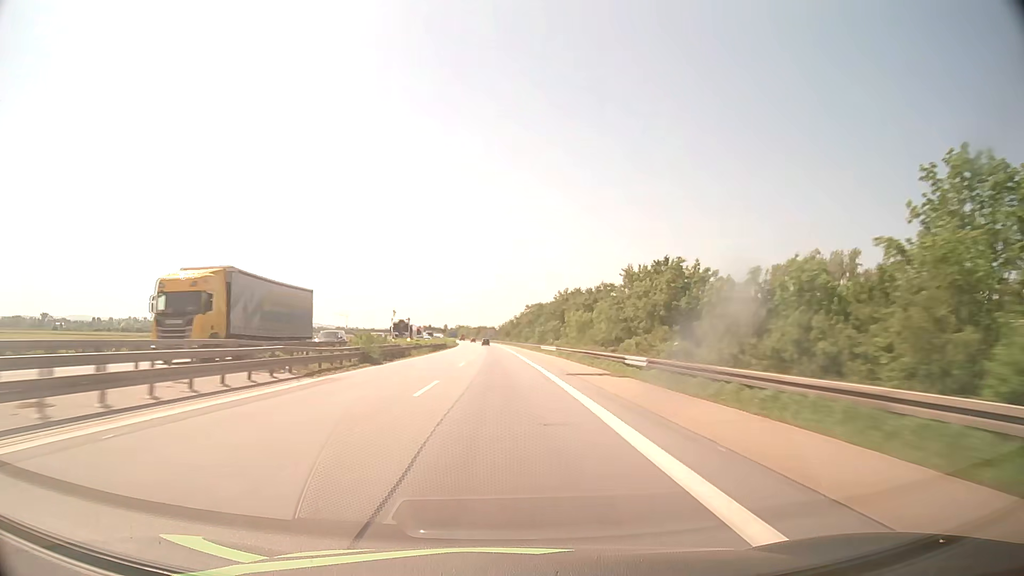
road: motorway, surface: asphalt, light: Day
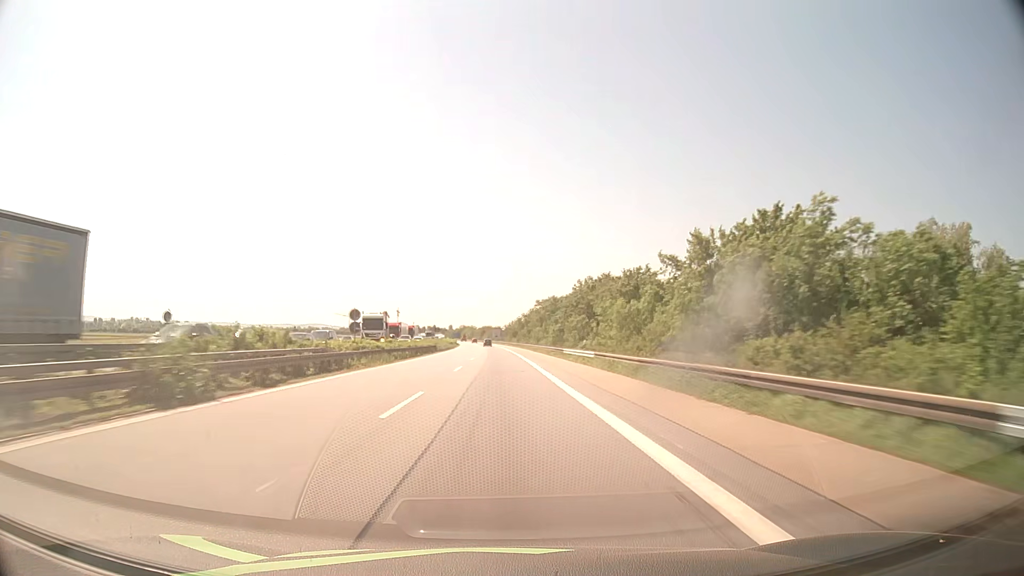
(-0.1, +22.4) m; -1°
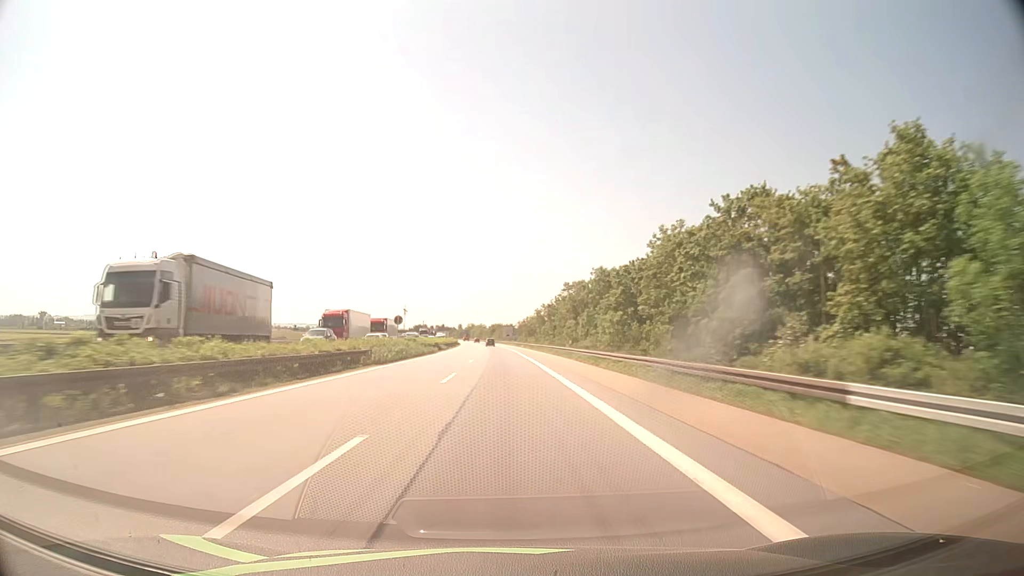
(-0.4, +44.0) m; -1°
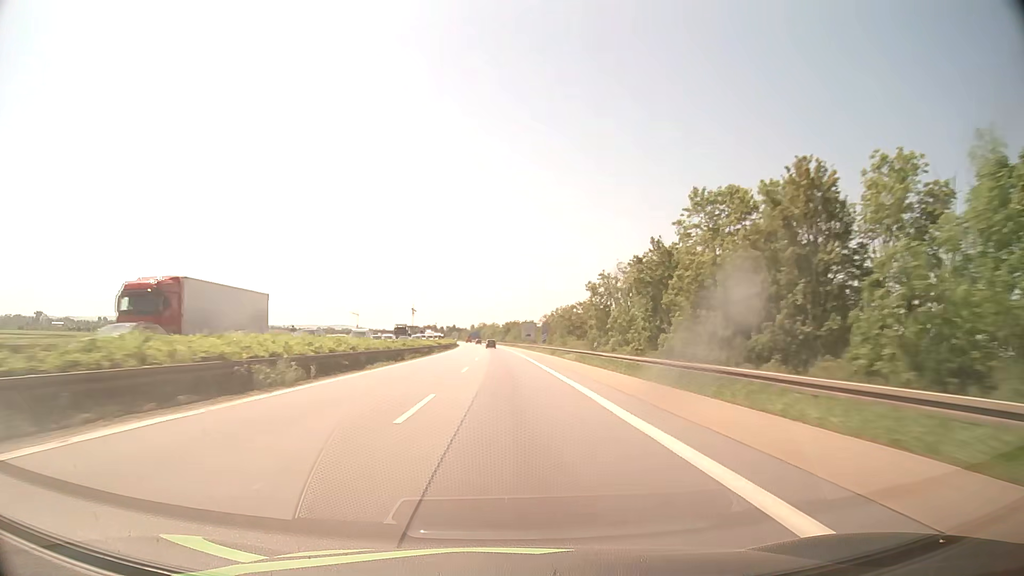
(-0.7, +63.9) m; -1°
